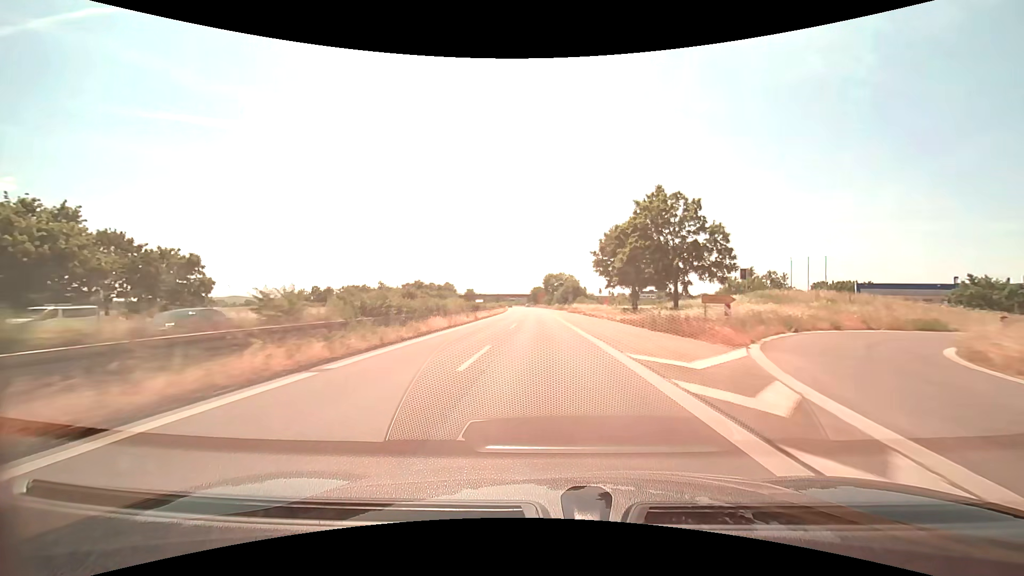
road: trunk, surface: asphalt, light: Day
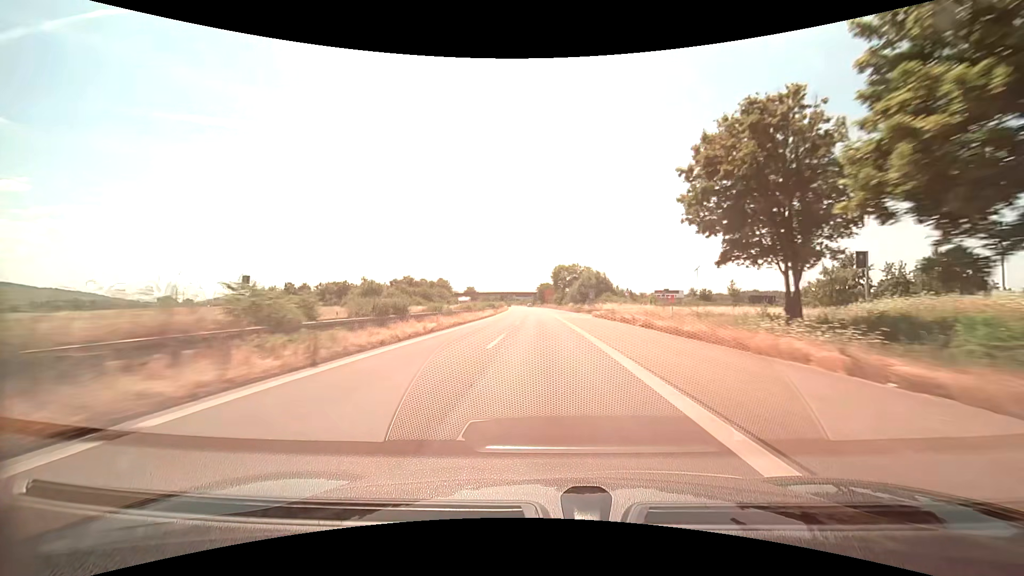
(-0.3, +30.9) m; -1°
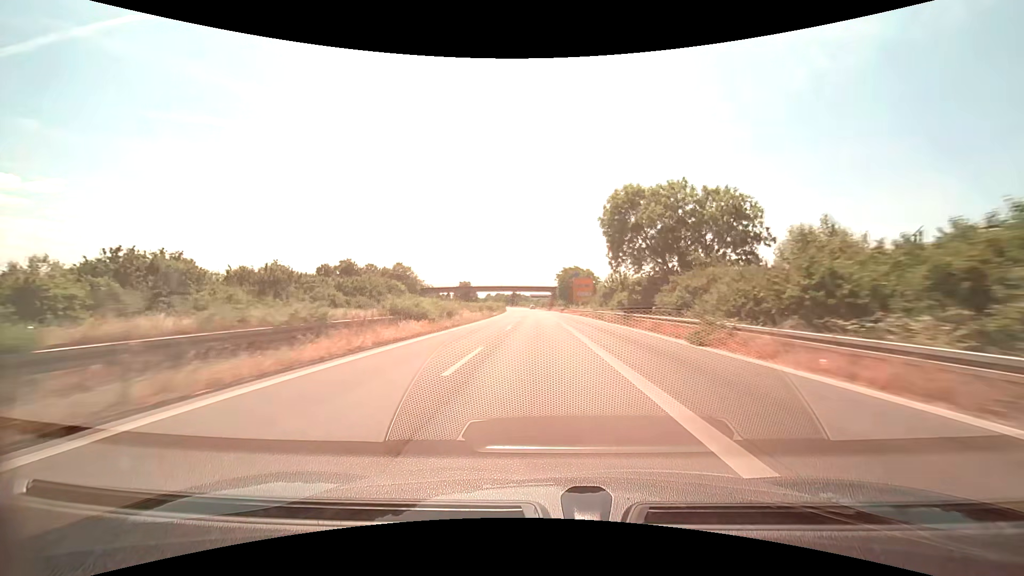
(-1.2, +77.6) m; -2°
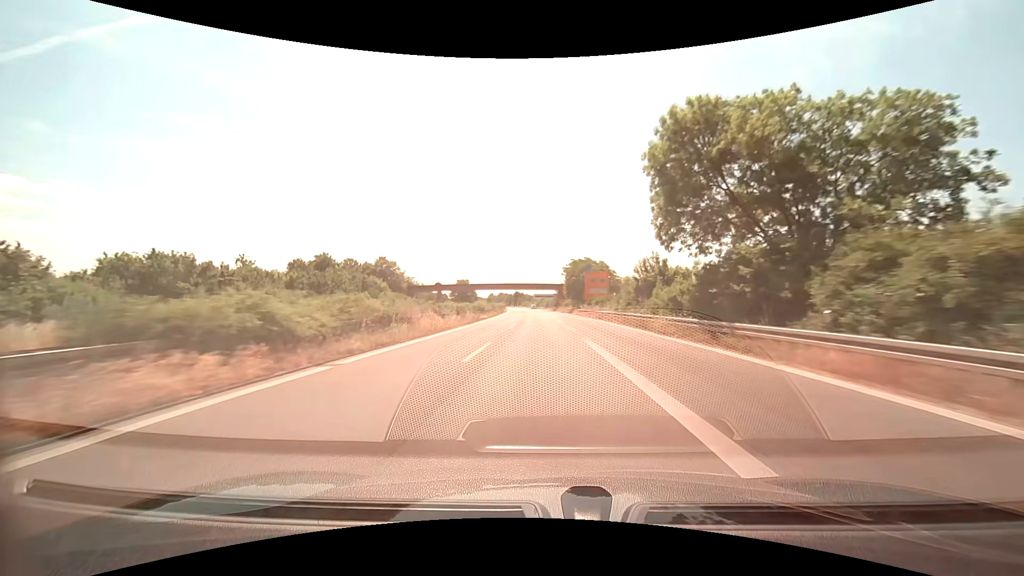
(-0.1, +15.5) m; 0°
(0, +10) (0, +20) (0, +30) (0, +40) (-1, +50) (-1, +60) (-1, +70) (-2, +80) (-2, +90) (-3, +100) m
